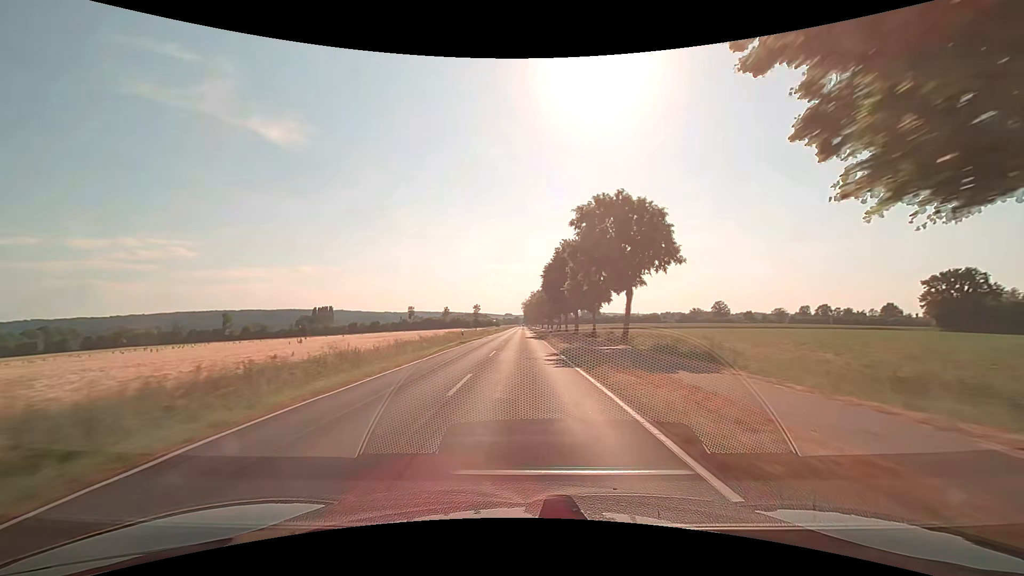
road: secondary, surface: asphalt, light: Day
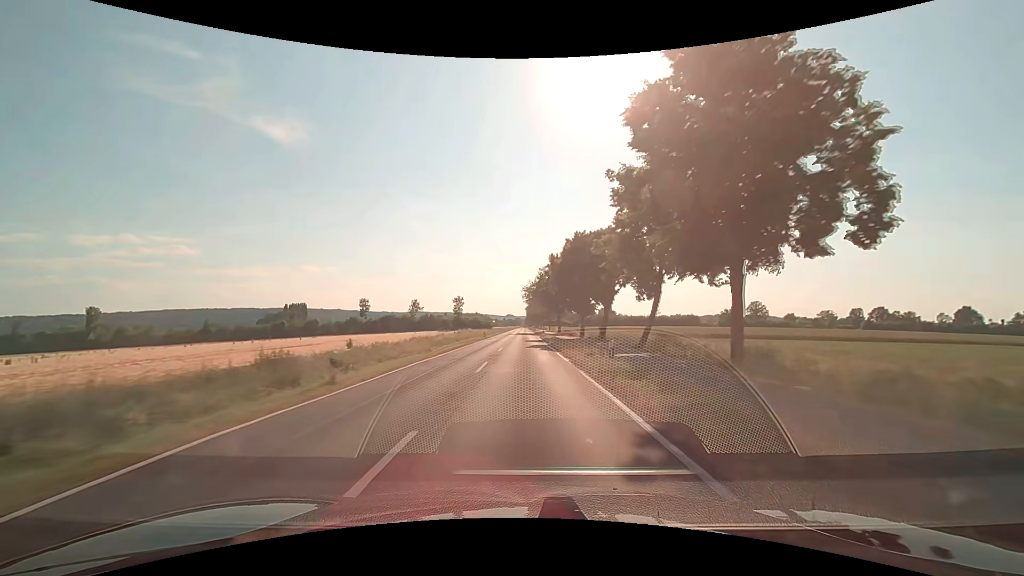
(+0.1, +79.0) m; +1°
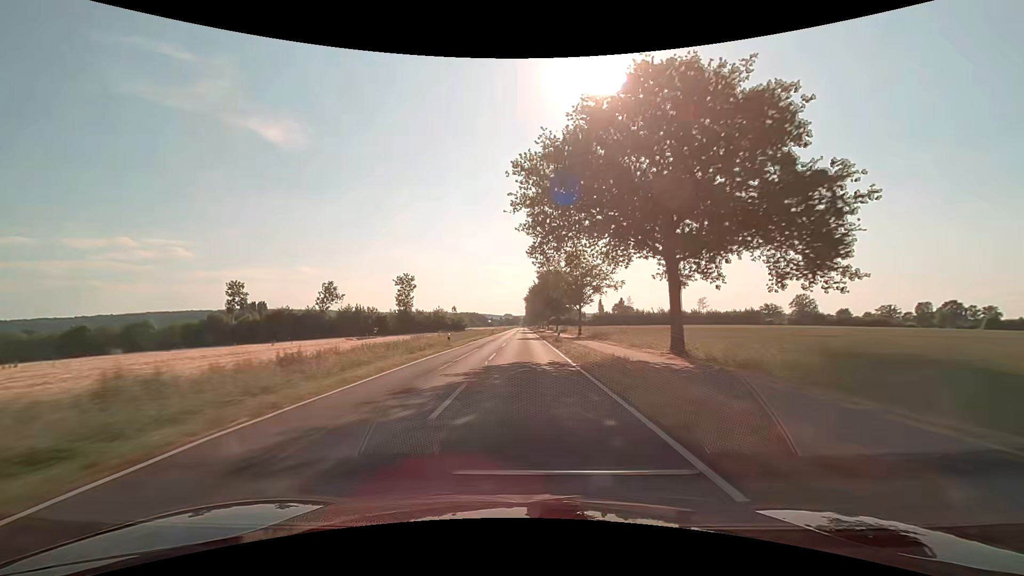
(-0.7, +79.1) m; 0°
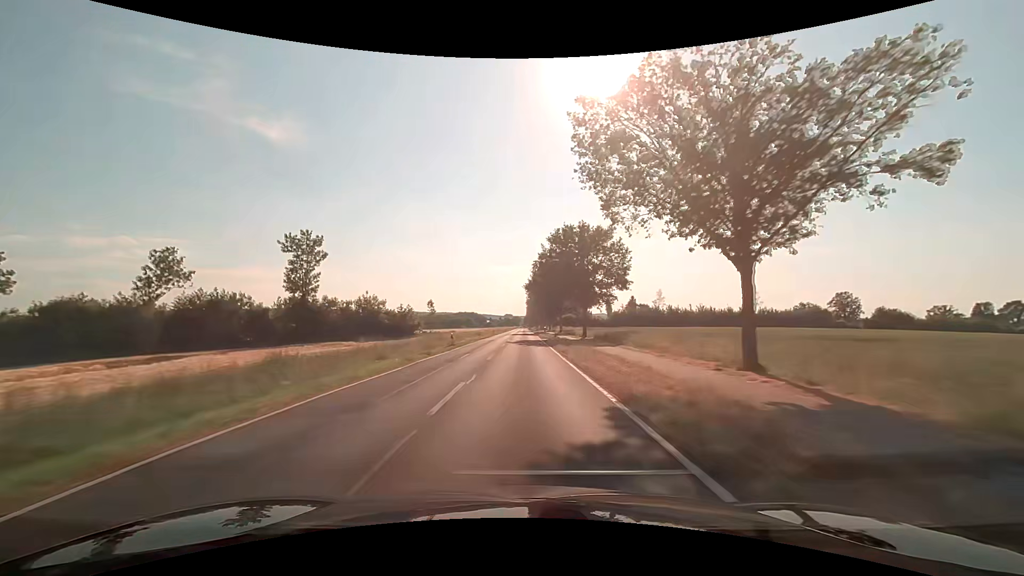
(0.0, +47.4) m; 0°
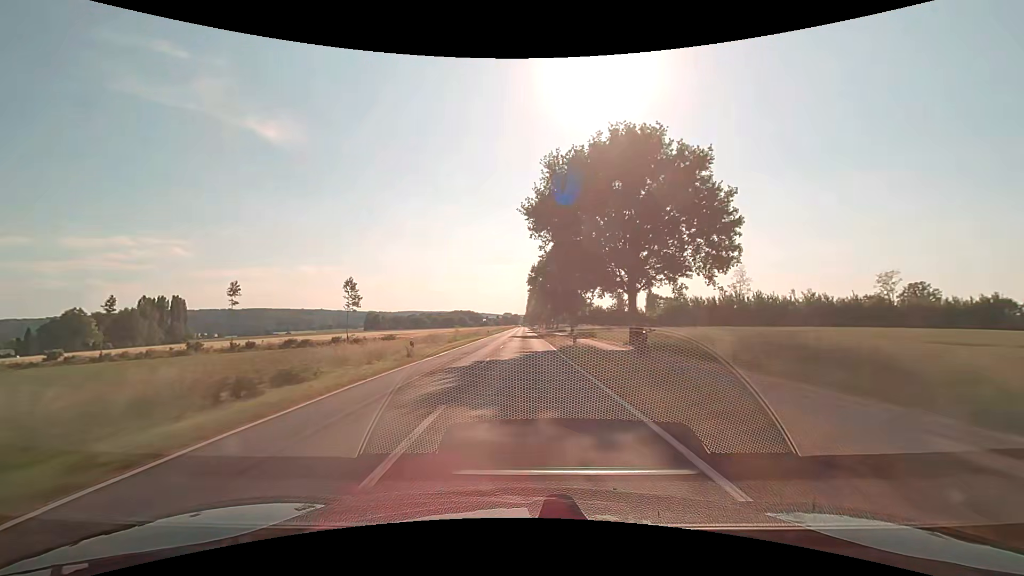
(-0.2, +63.2) m; 0°
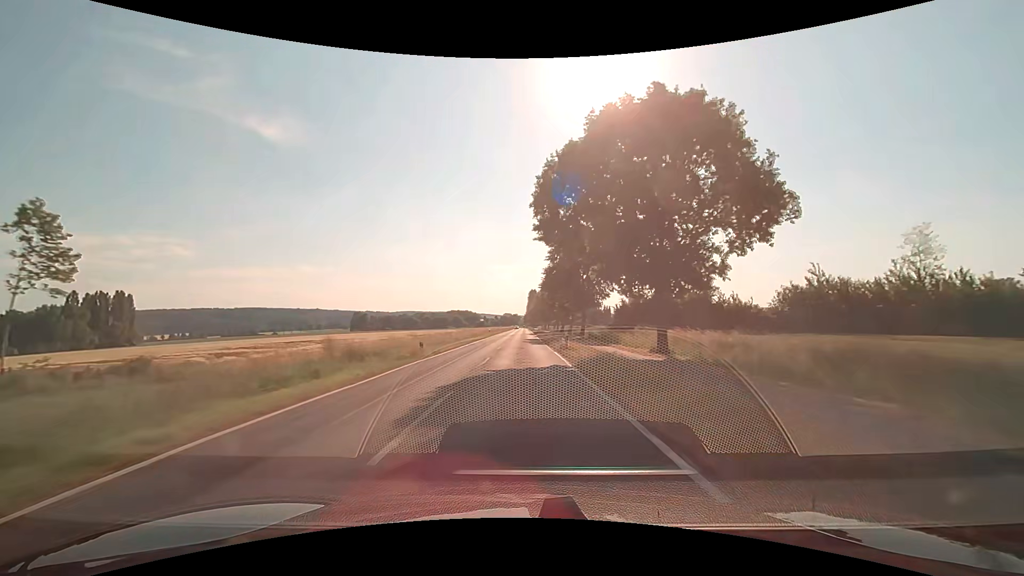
(0.0, +47.4) m; 0°
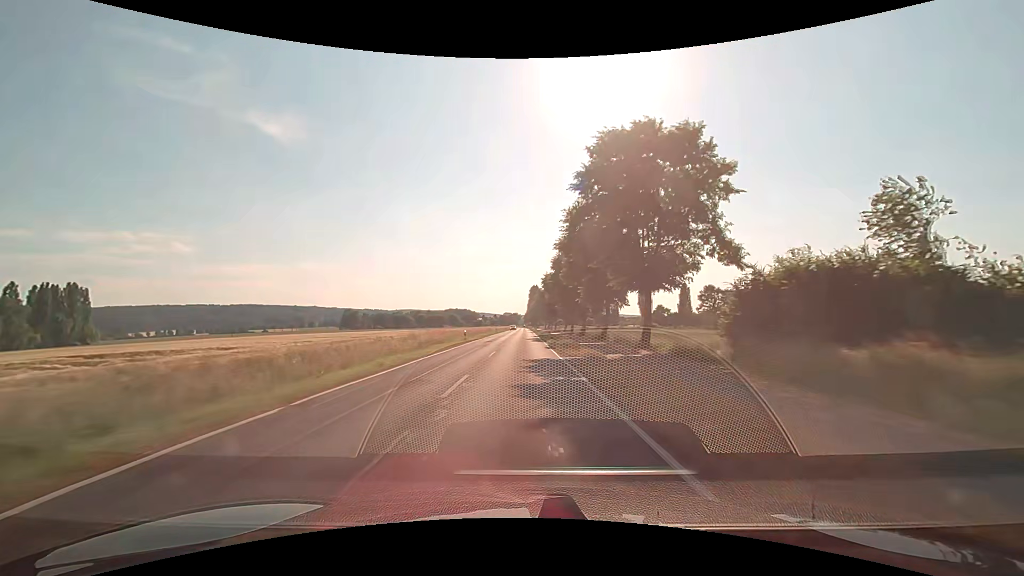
(0.0, +31.6) m; 0°
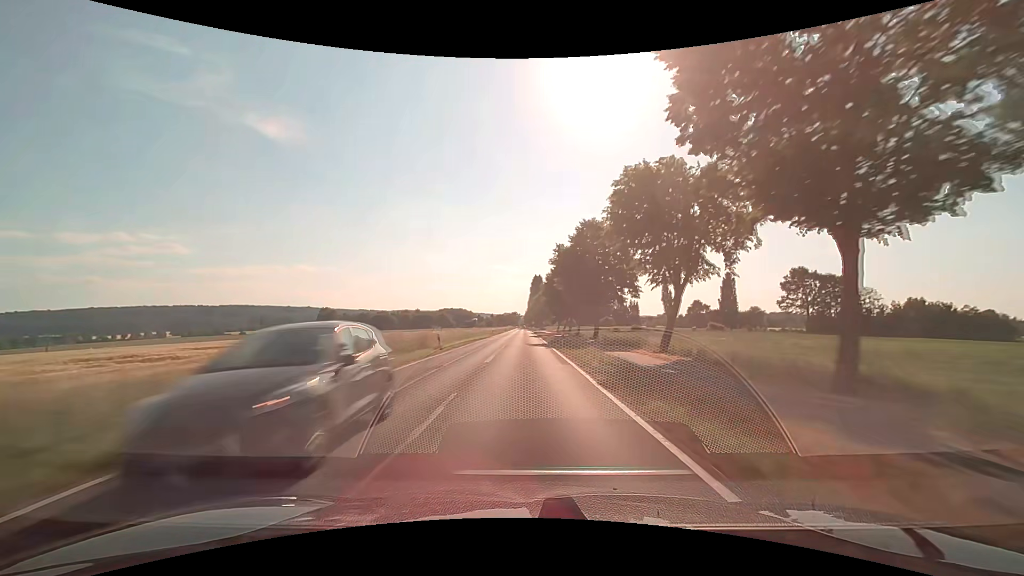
(-0.3, +63.2) m; 0°
(0, +10) (0, +20) (0, +30) (0, +40) (0, +50) (0, +60) (0, +70) (0, +80) (0, +90) (0, +100) m
